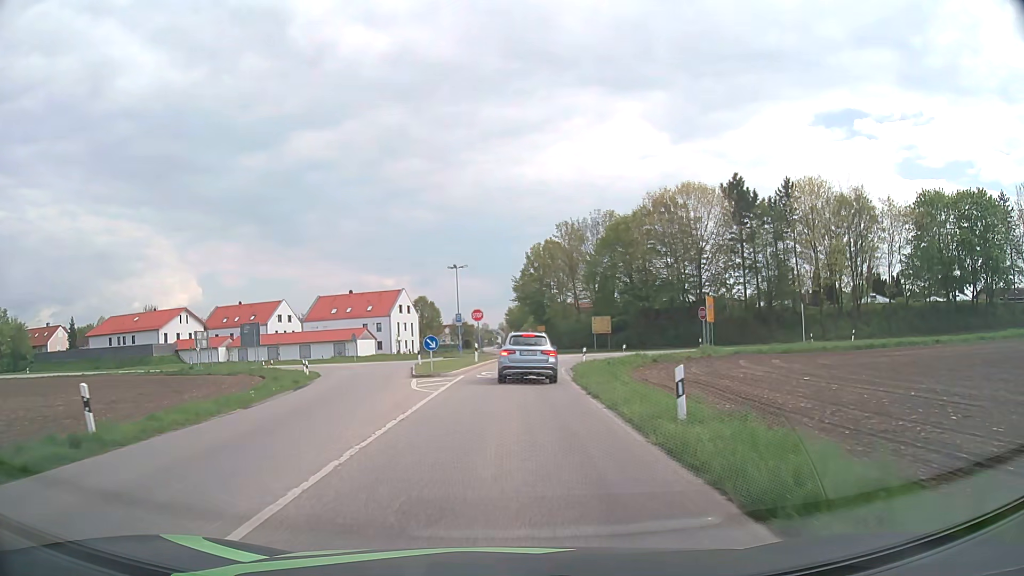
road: secondary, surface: asphalt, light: Day
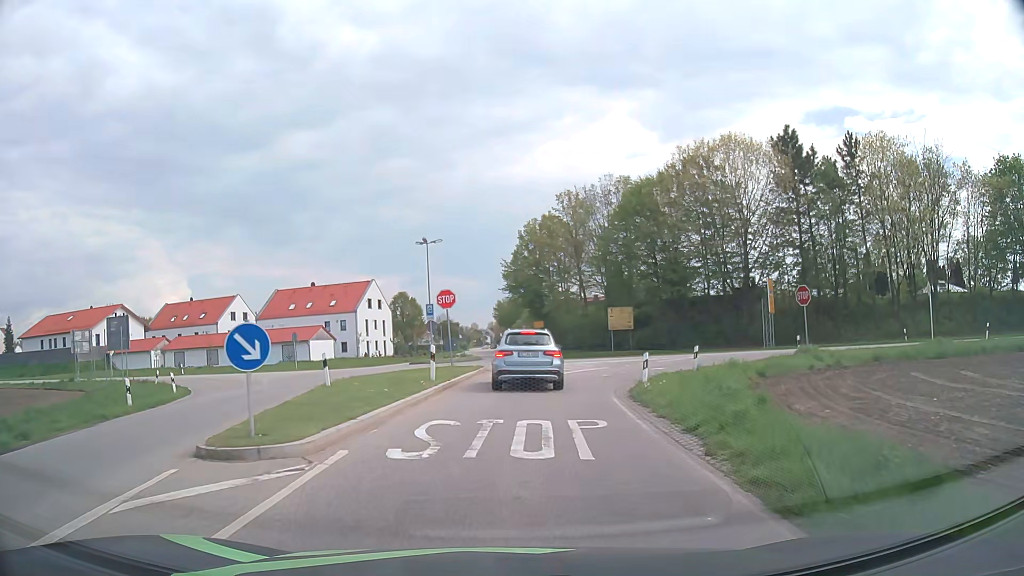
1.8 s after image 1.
(+0.1, +17.9) m; +1°
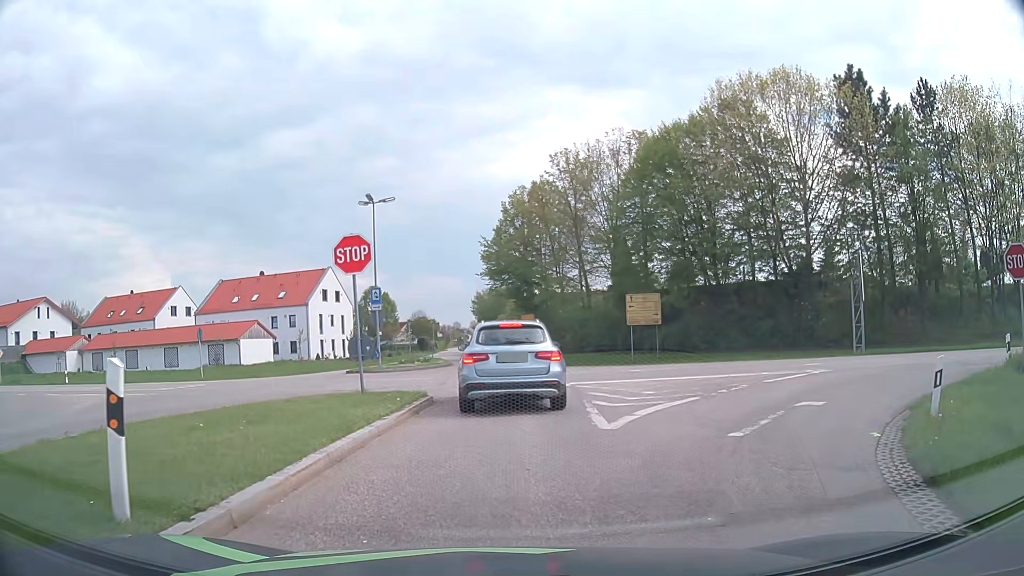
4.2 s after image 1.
(+0.2, +15.1) m; +1°
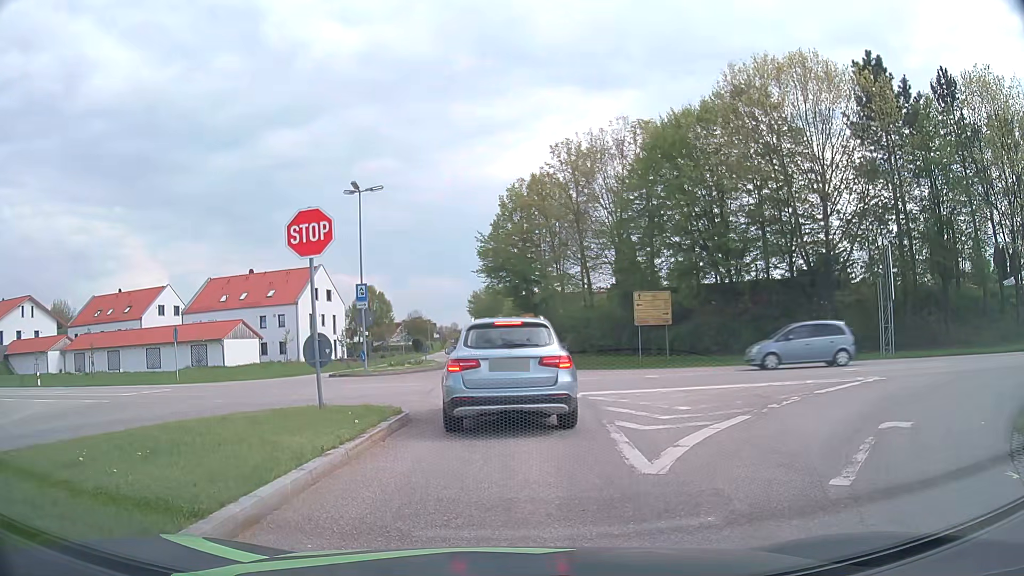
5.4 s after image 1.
(0.0, +2.8) m; 0°
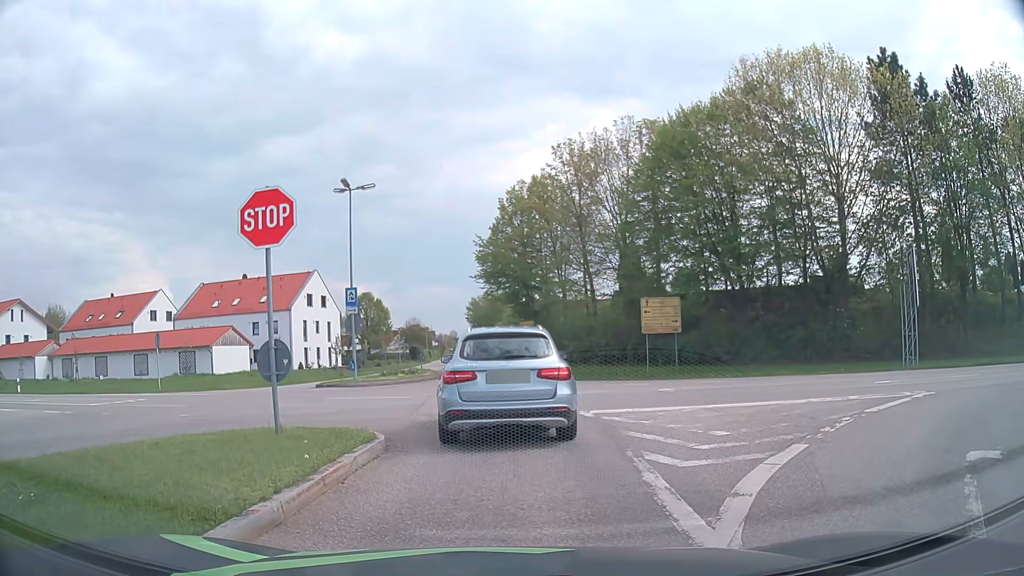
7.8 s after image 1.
(0.0, +2.2) m; 0°
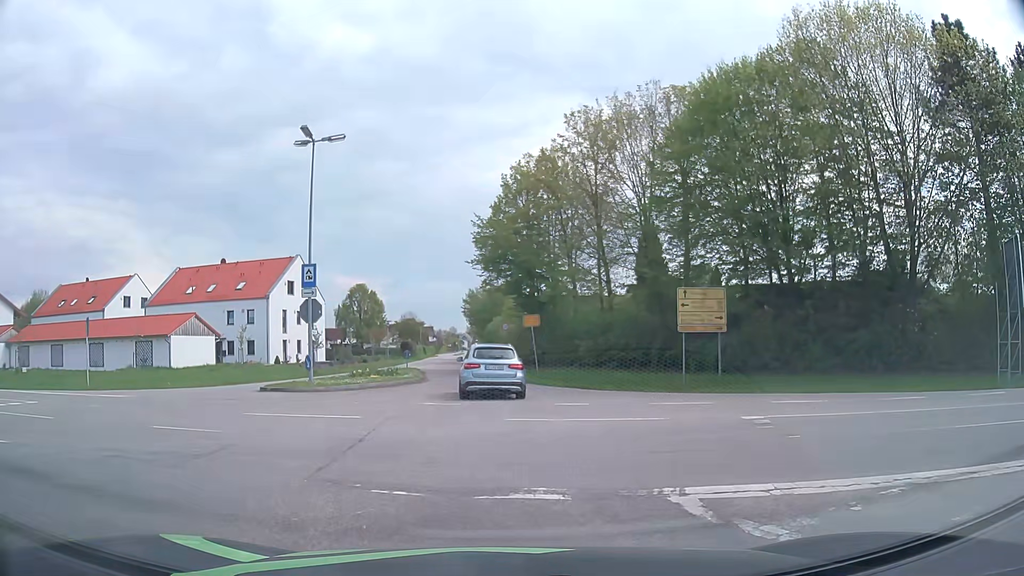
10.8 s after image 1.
(0.0, +7.6) m; 0°
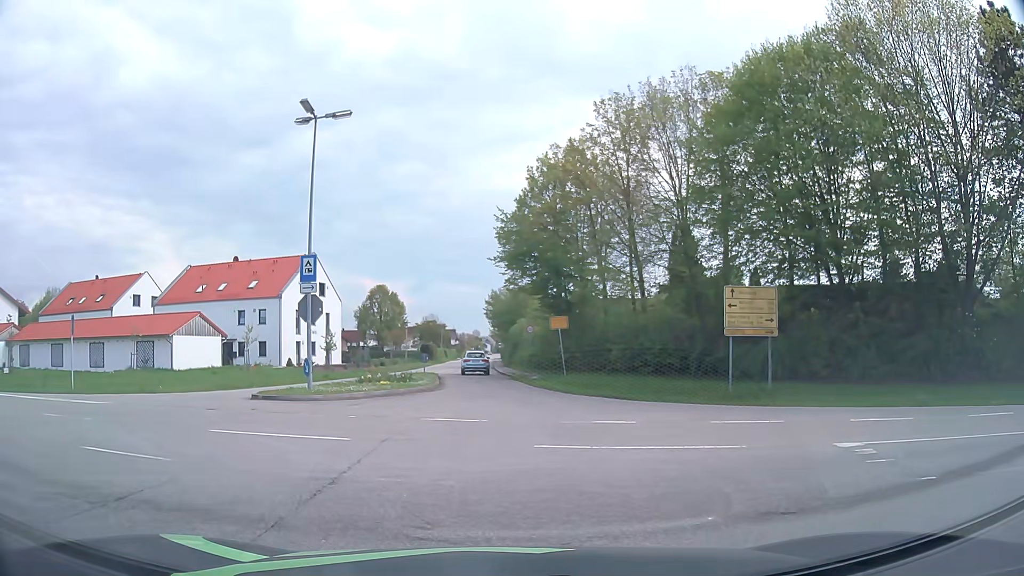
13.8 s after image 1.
(0.0, +2.9) m; -1°
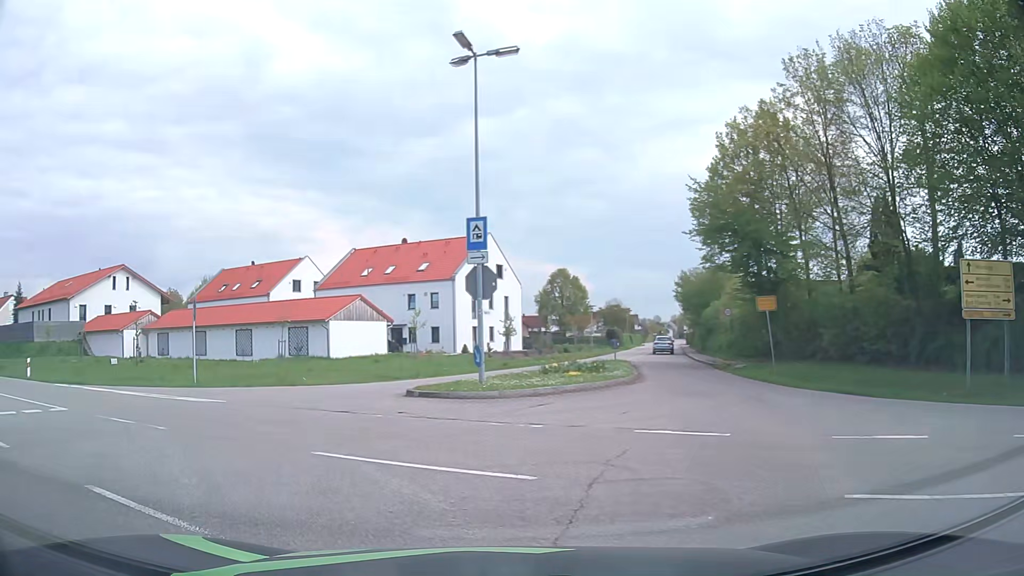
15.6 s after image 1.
(-0.6, +4.7) m; -15°
(-3, +9) (-11, +16) (-19, +21) (-28, +26) (-37, +30) (-46, +35) (-55, +39) (-64, +44) (-73, +48) (-82, +53) m
